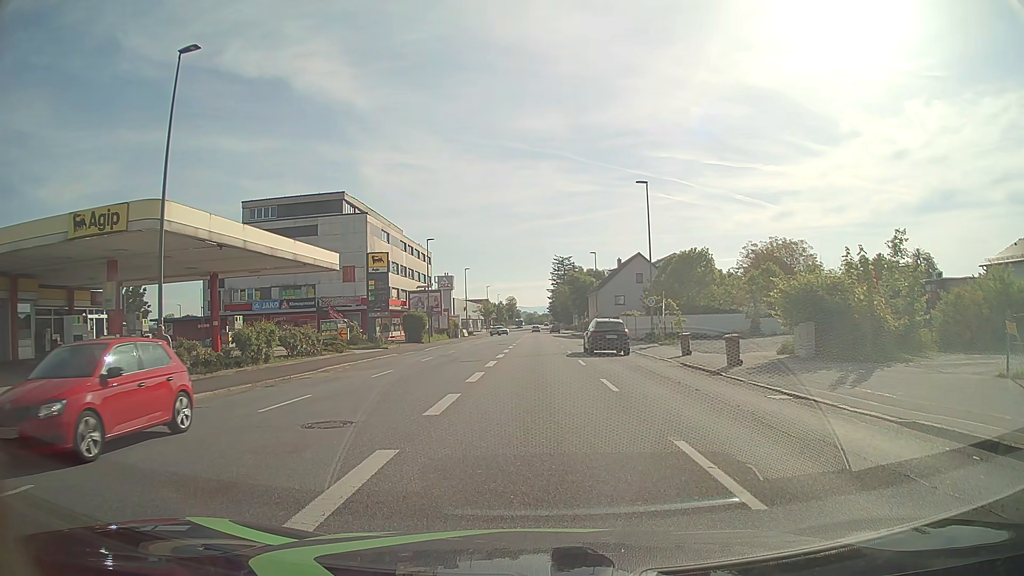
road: tertiary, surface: asphalt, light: Day
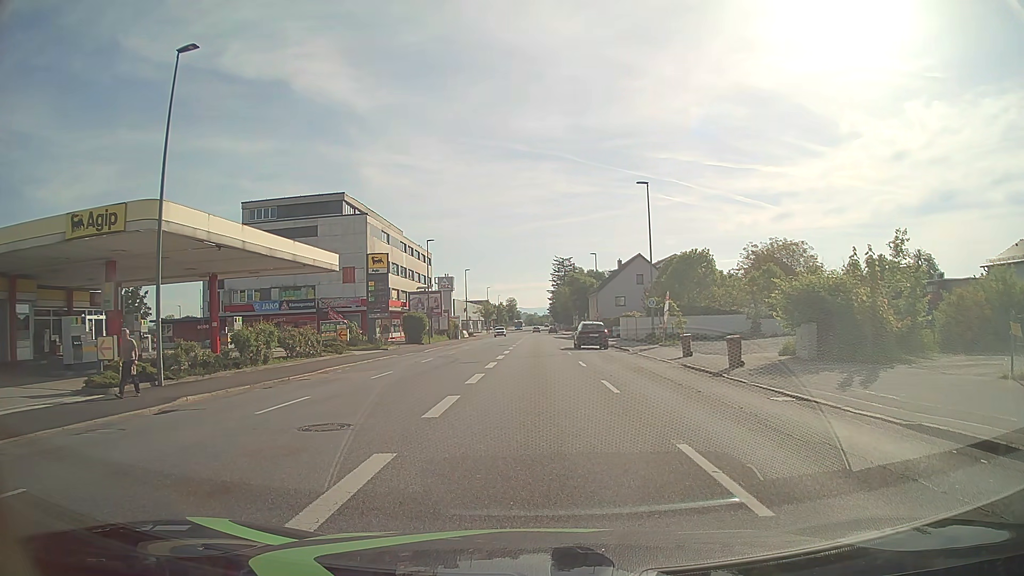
(0.0, +0.1) m; 0°
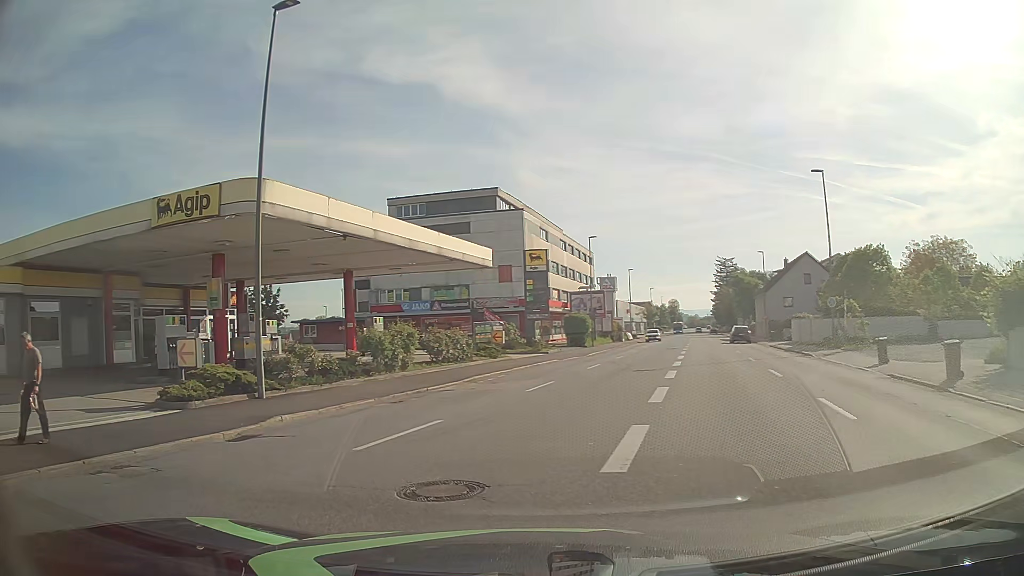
(-0.3, +4.0) m; -12°
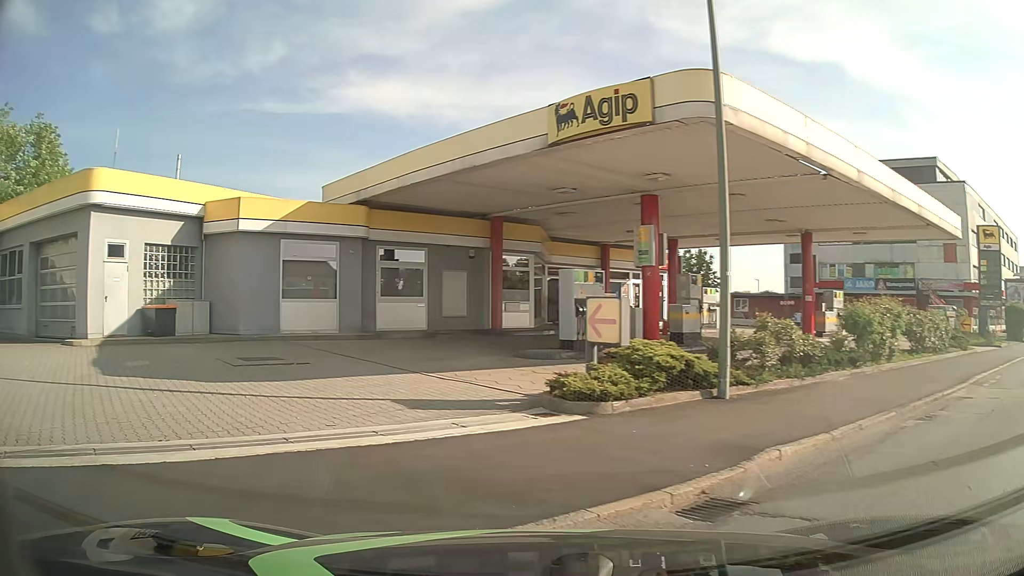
(-1.9, +5.7) m; -36°
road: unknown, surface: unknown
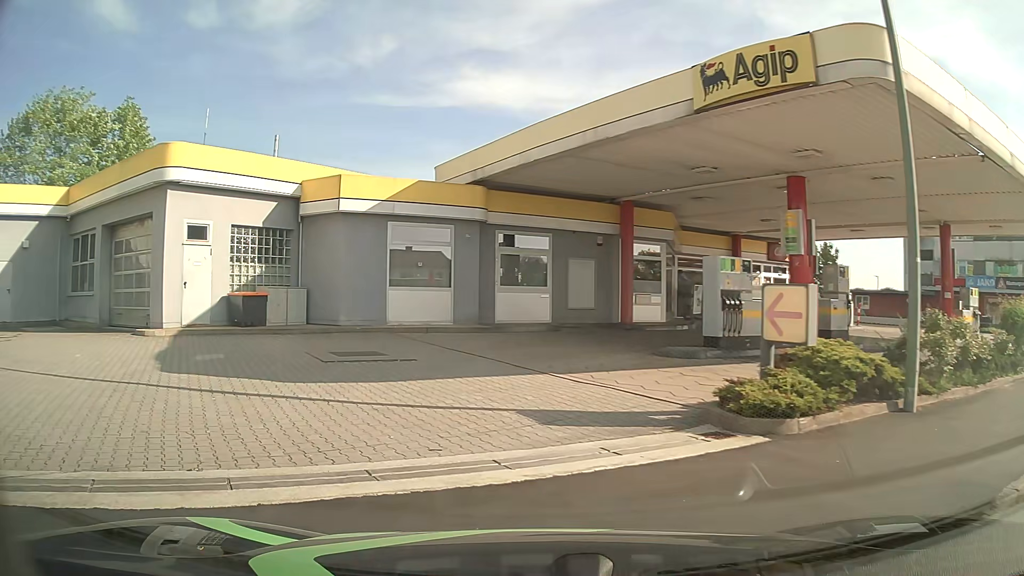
(-0.2, +2.0) m; -12°
